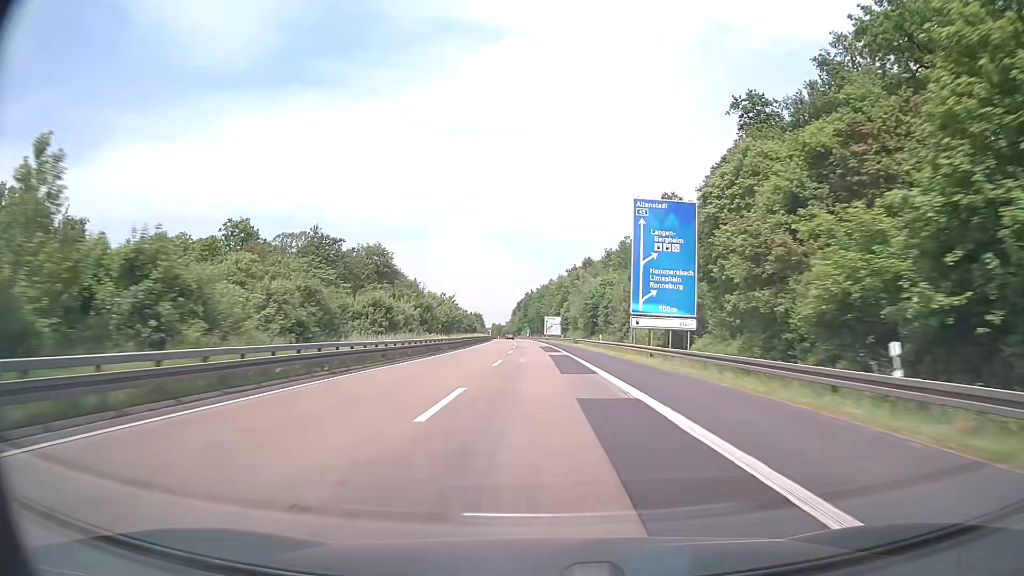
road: motorway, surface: asphalt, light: Day
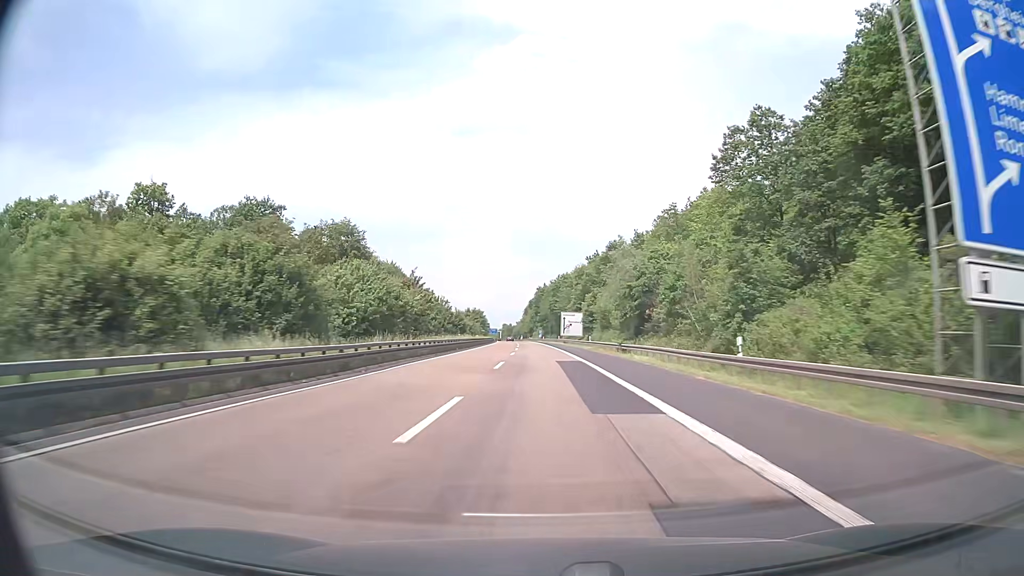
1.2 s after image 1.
(-0.4, +38.2) m; -1°
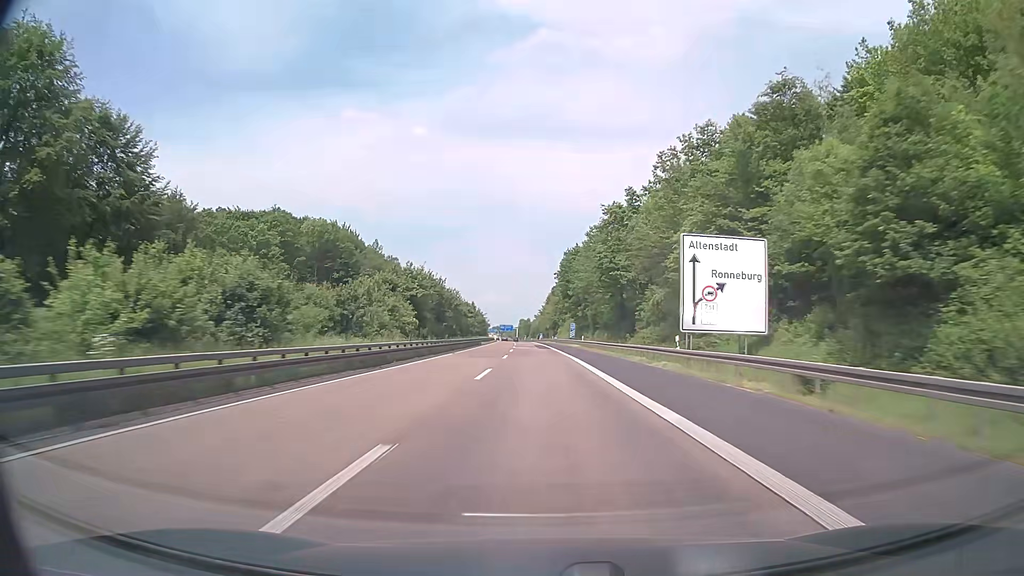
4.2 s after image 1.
(-1.6, +95.3) m; -2°
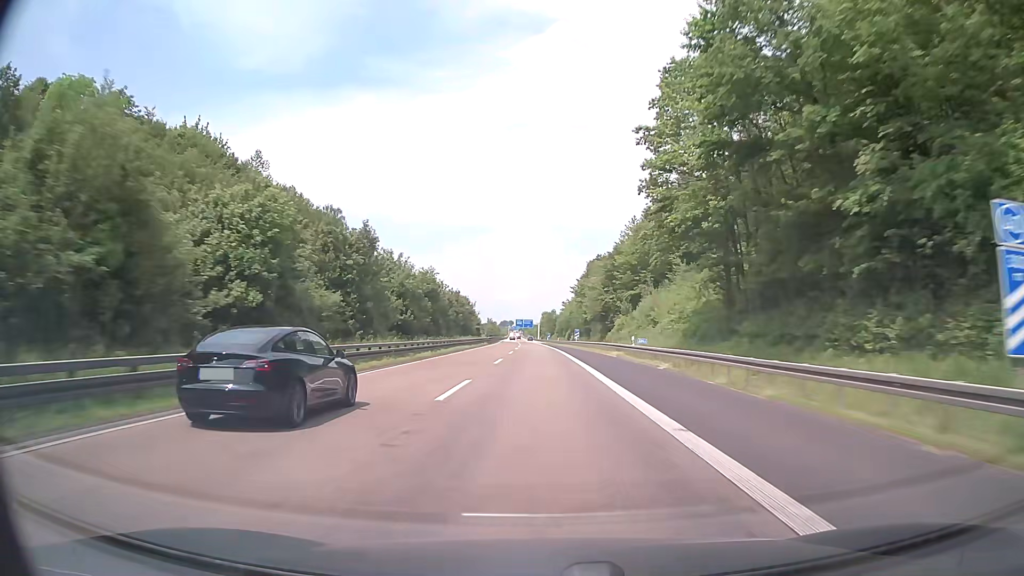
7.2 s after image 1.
(-1.8, +95.3) m; -2°
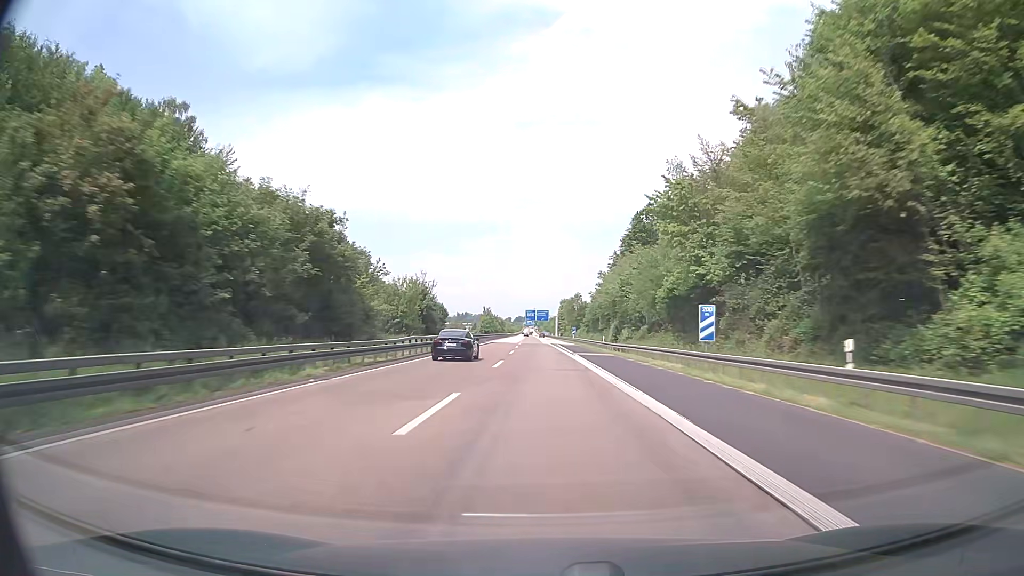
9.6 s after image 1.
(-1.0, +76.3) m; -1°
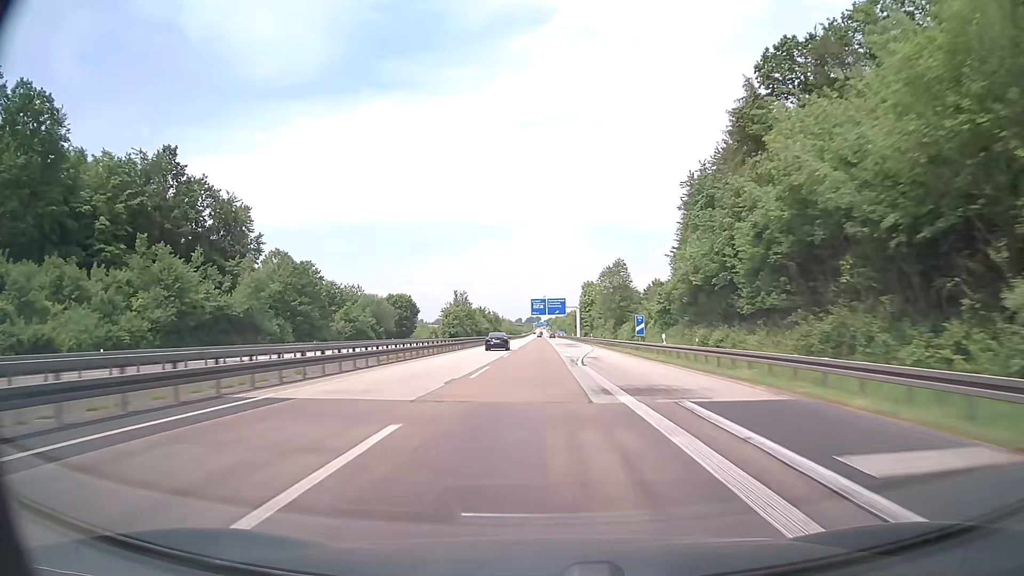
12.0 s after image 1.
(-0.7, +76.3) m; -1°
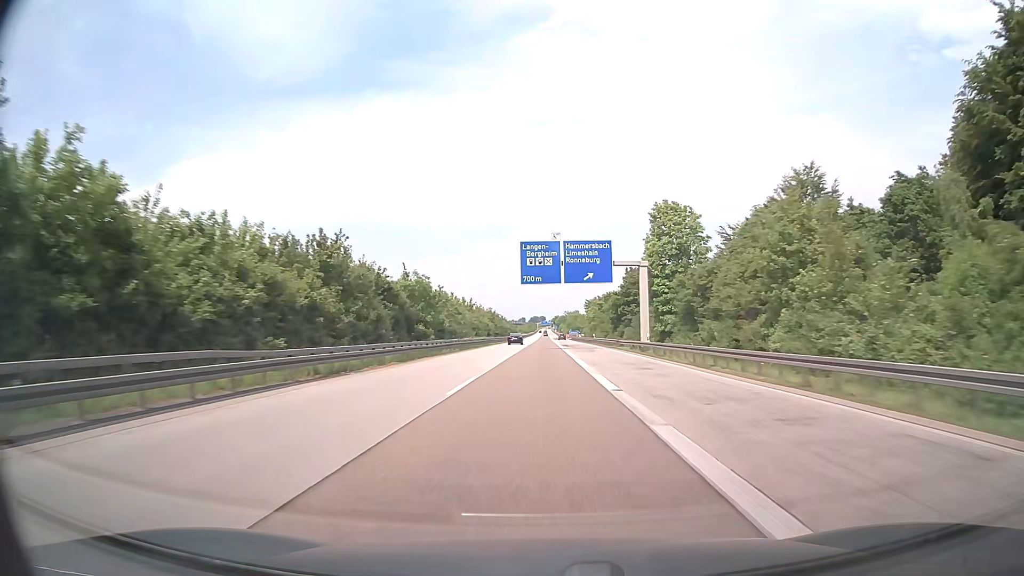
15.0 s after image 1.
(-0.6, +95.3) m; 0°
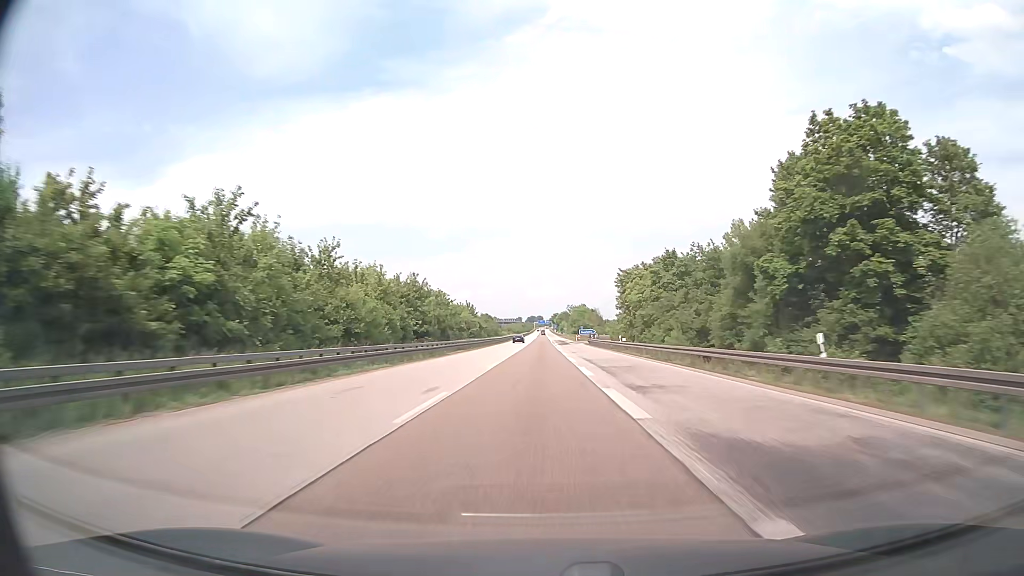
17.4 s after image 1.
(+0.2, +76.2) m; 0°
(0, +10) (0, +20) (0, +30) (0, +40) (0, +50) (0, +60) (0, +70) (0, +80) (0, +90) (0, +100) m
